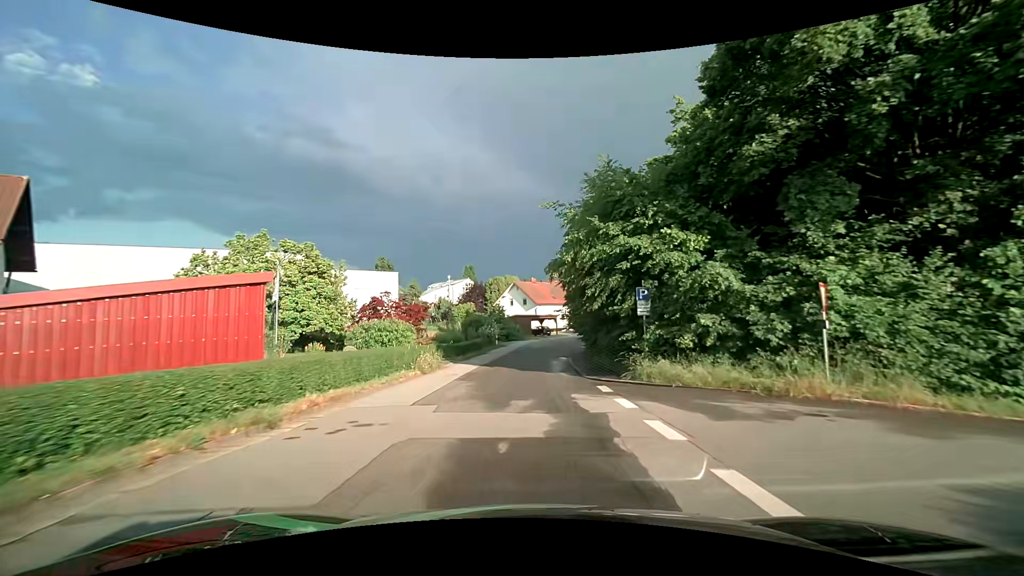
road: residential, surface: asphalt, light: Day
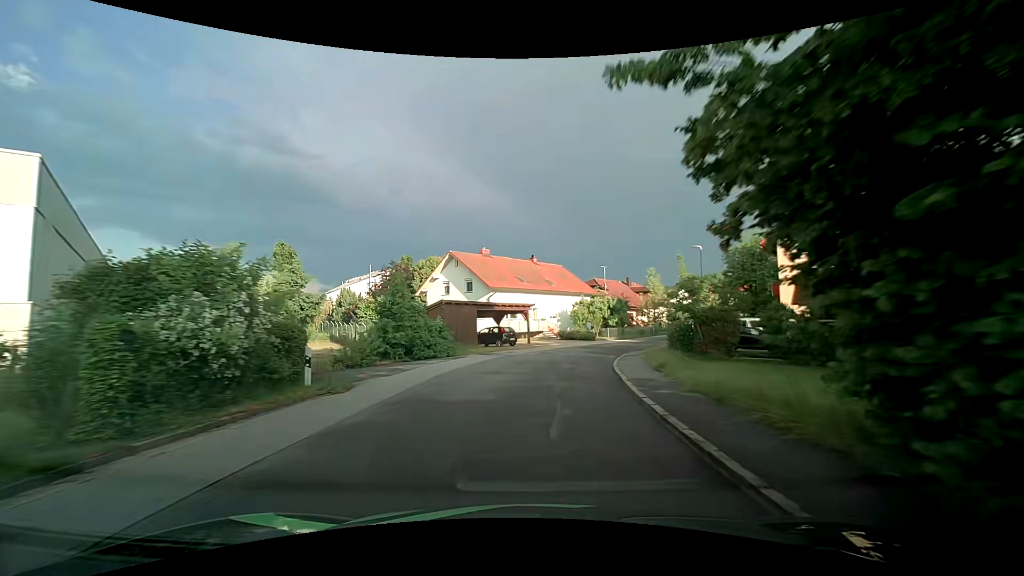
(+0.5, +36.2) m; +4°
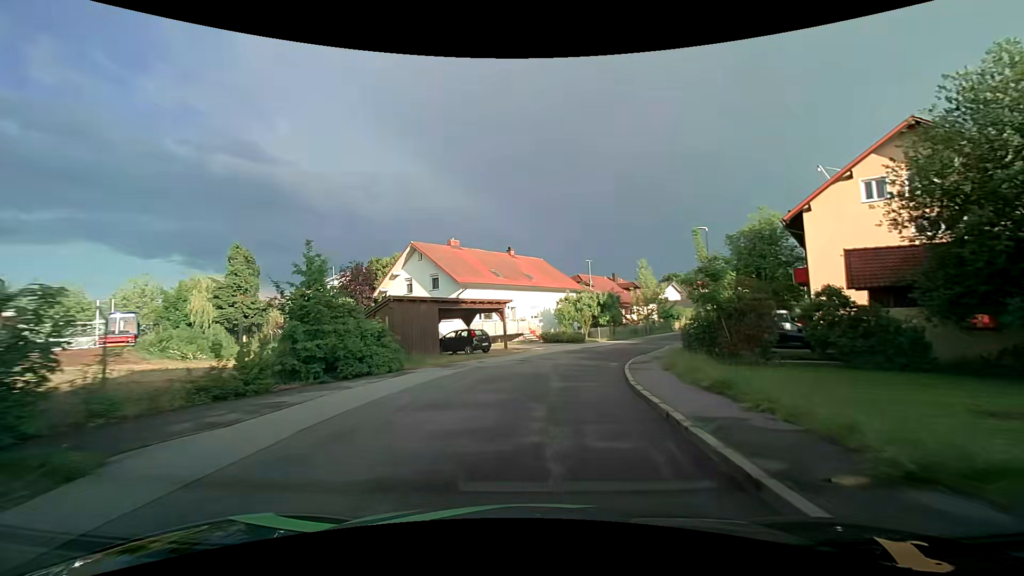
(+0.1, +6.9) m; +2°
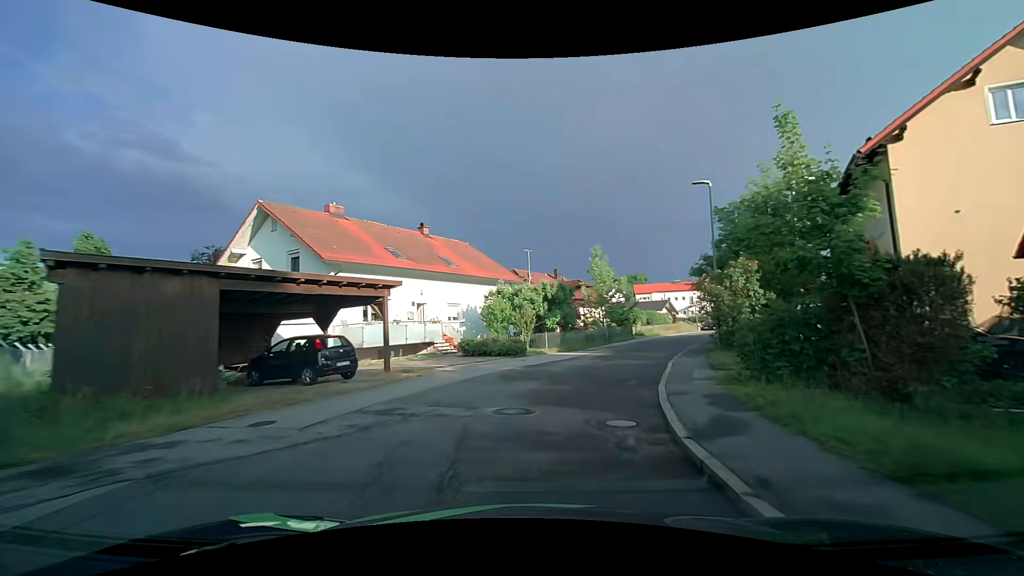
(+0.6, +13.3) m; +7°
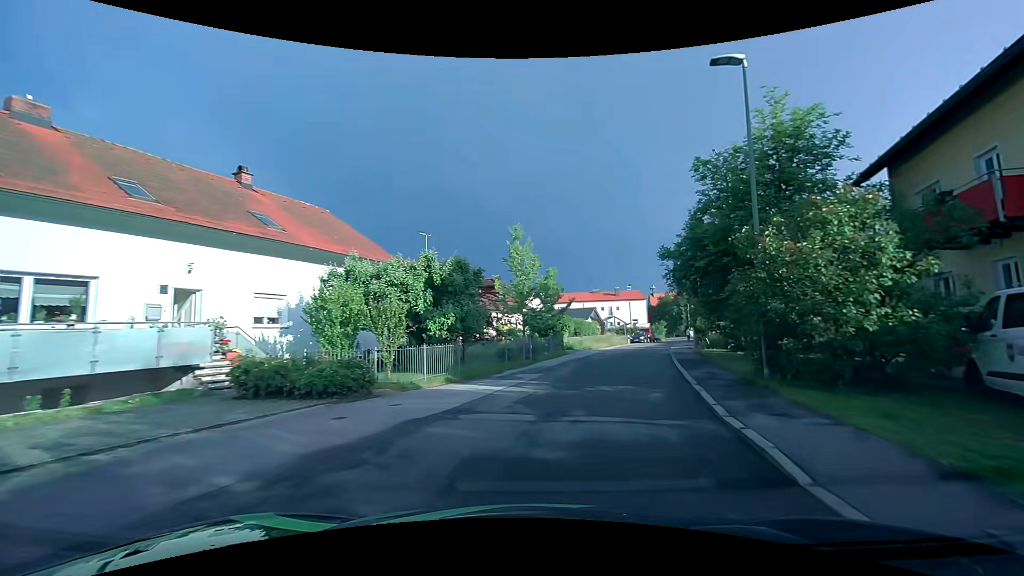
(+1.0, +12.5) m; +10°
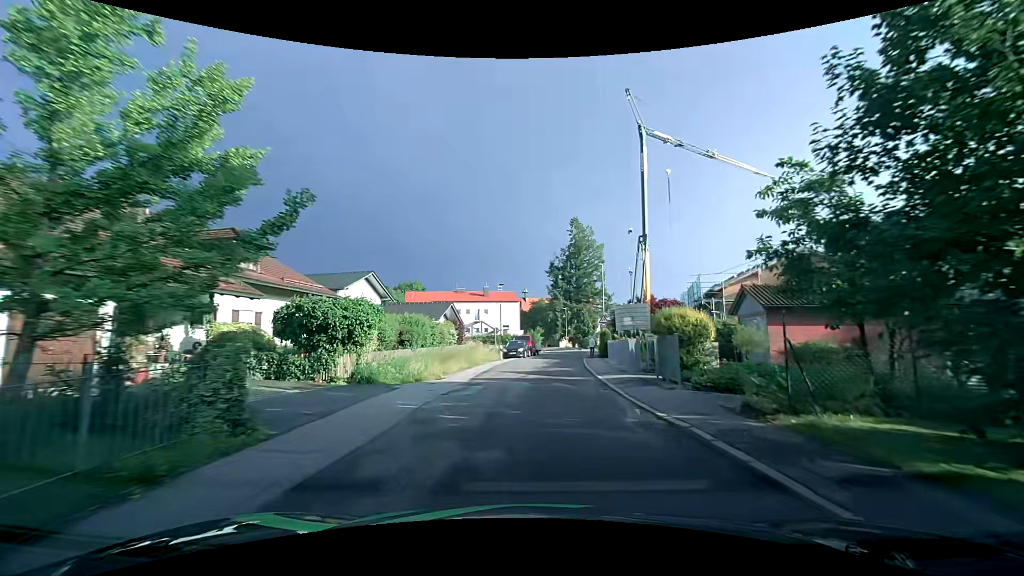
(+3.5, +22.7) m; +16°
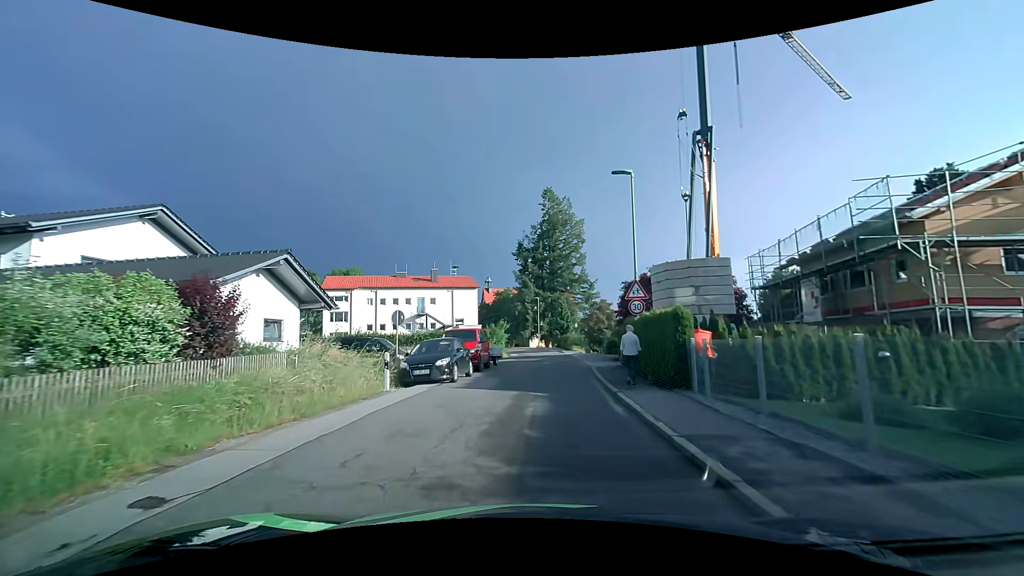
(+0.7, +23.5) m; +3°
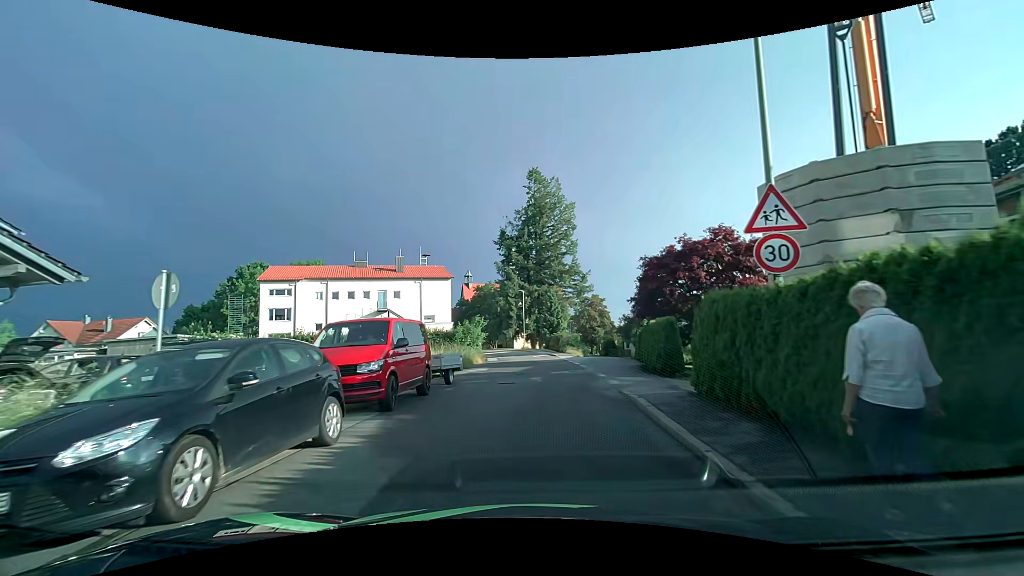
(+0.2, +11.7) m; +1°
(0, +10) (+1, +20) (+1, +30) (+1, +40) (0, +50) (-1, +60) (-3, +70) (-7, +79) (-11, +88) (-16, +97) m
